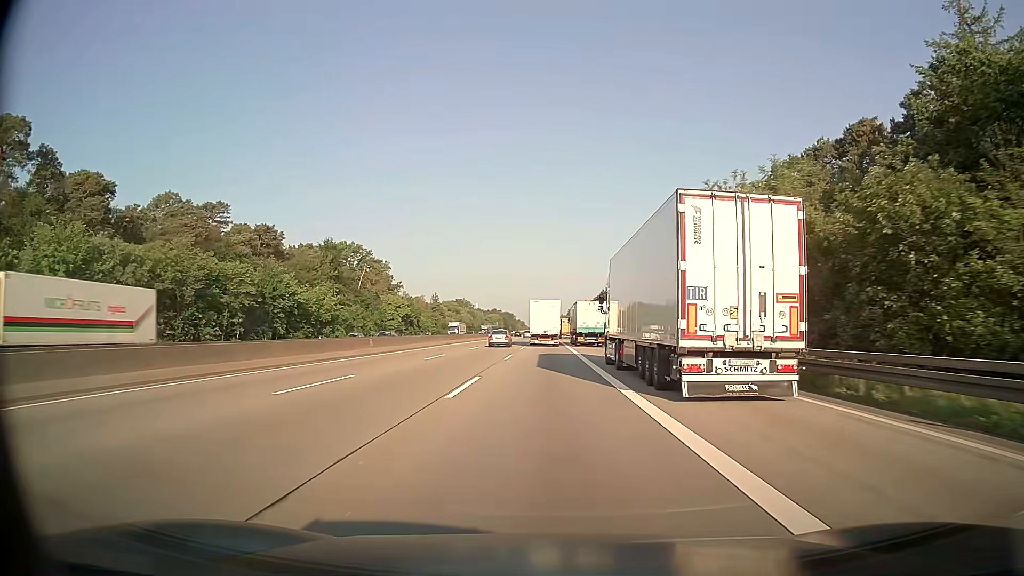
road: motorway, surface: asphalt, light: Day
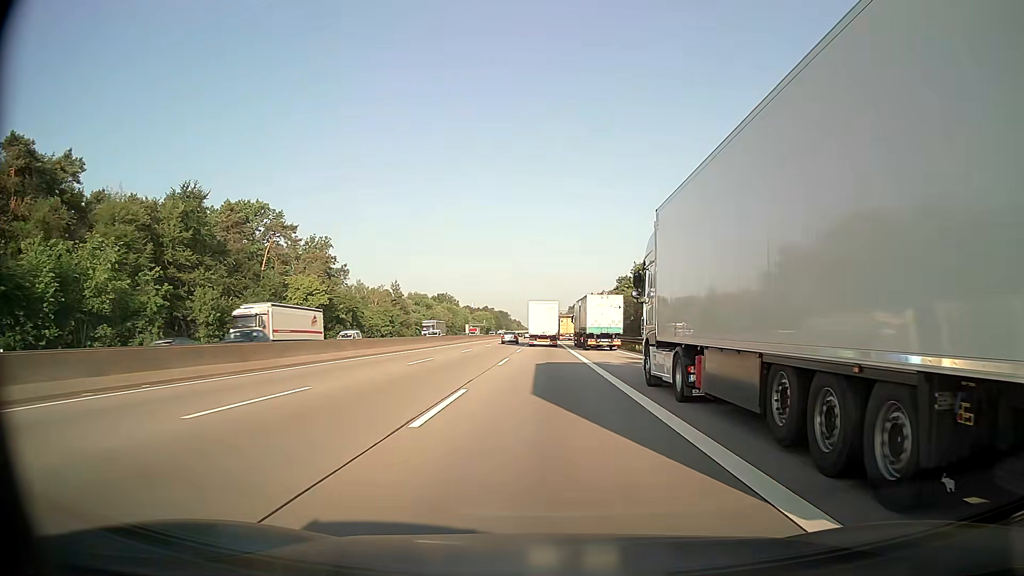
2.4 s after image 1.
(0.0, +58.3) m; 0°
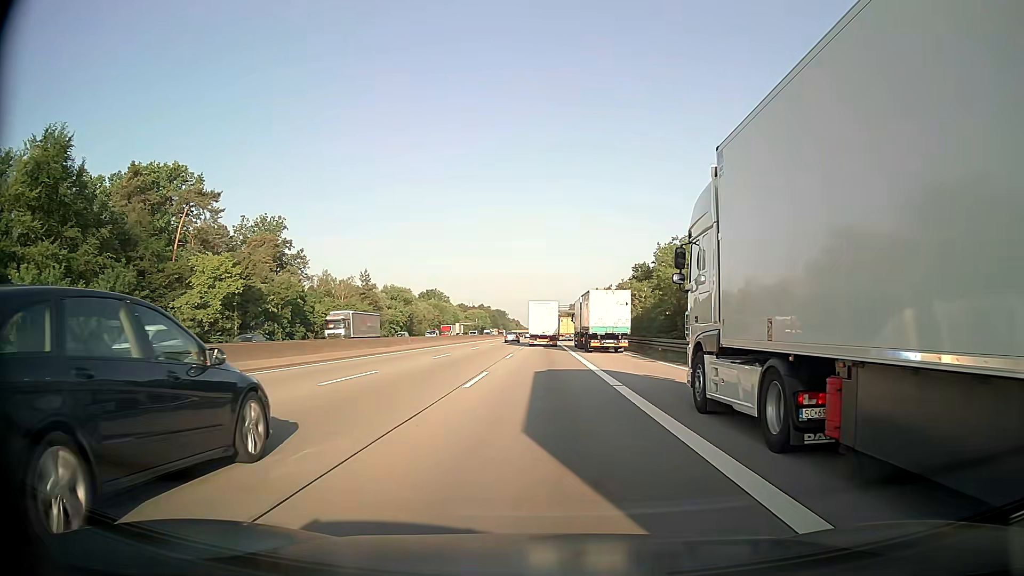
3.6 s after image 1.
(+0.1, +29.2) m; 0°
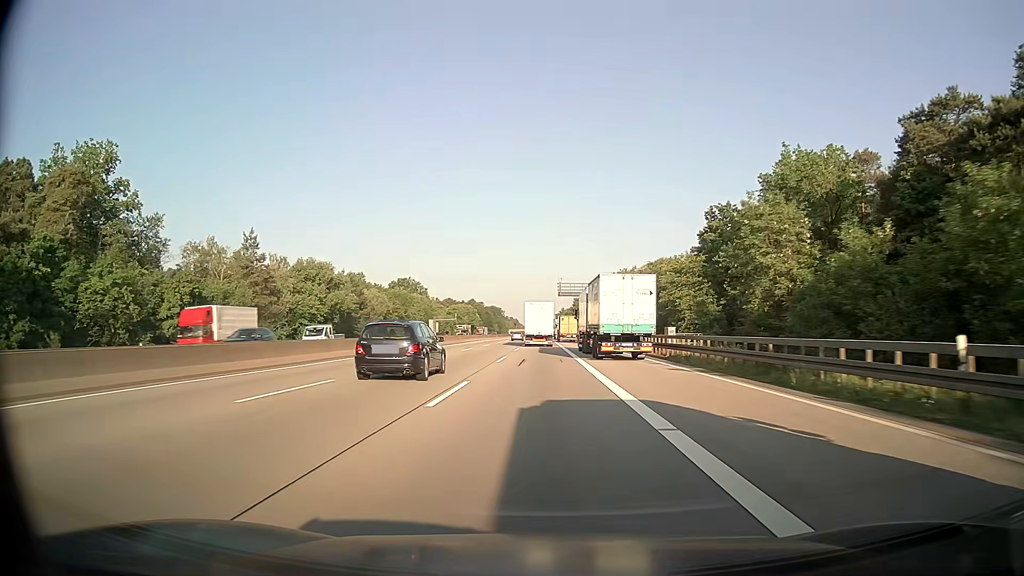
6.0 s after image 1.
(0.0, +58.5) m; 0°
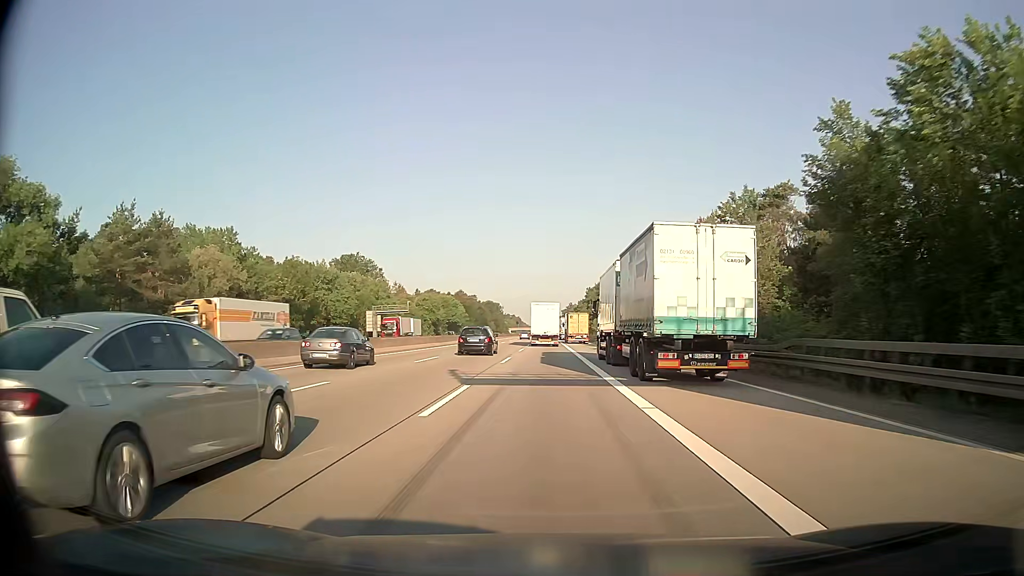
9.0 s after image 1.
(-0.5, +73.4) m; -1°
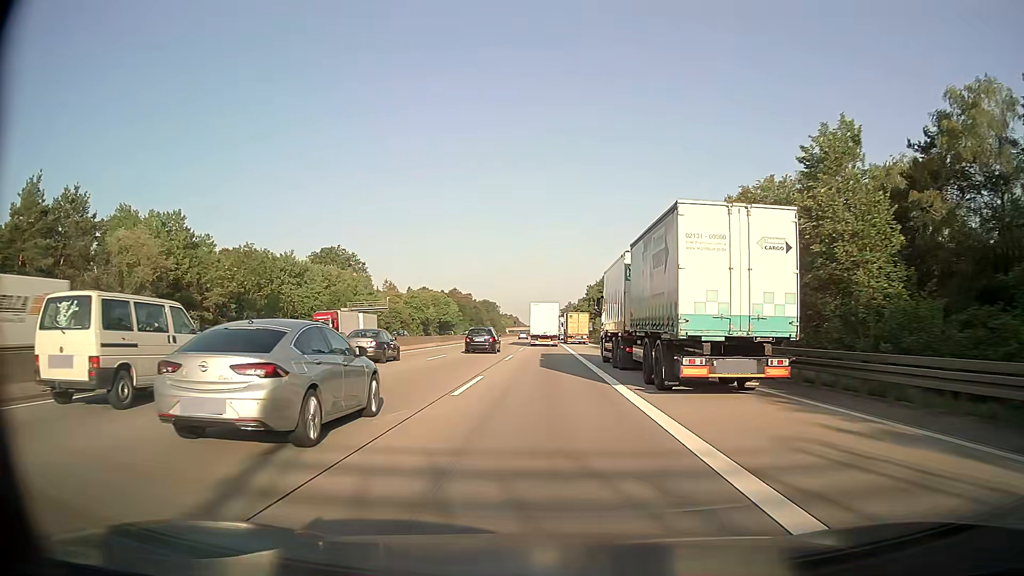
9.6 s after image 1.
(0.0, +14.7) m; 0°
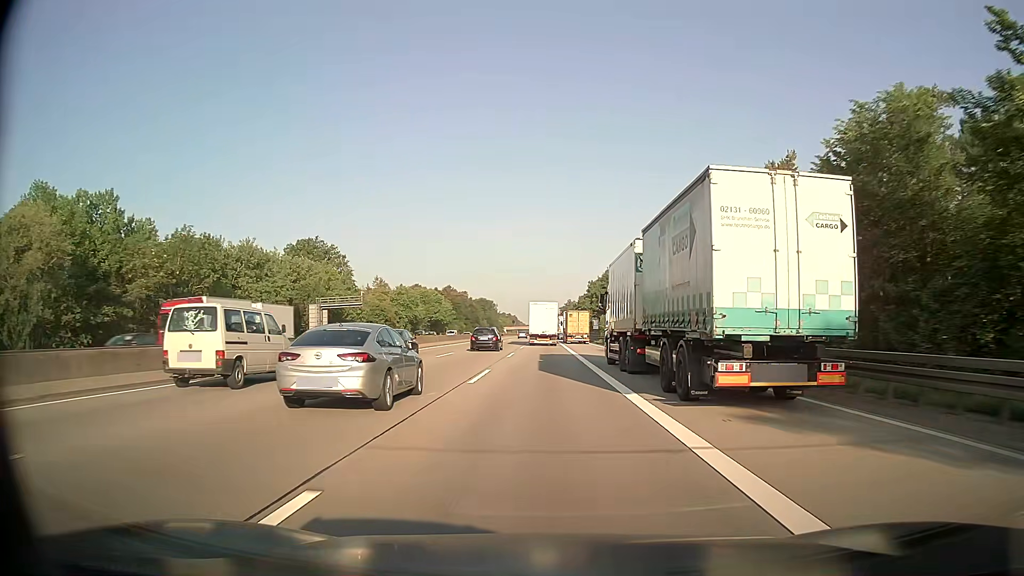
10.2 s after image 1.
(+0.1, +14.7) m; 0°
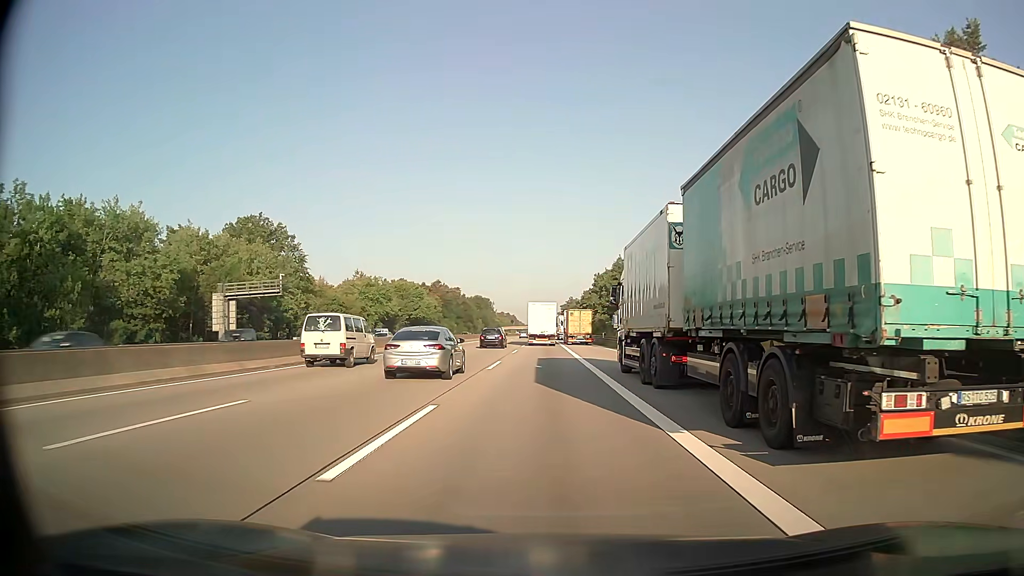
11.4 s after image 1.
(0.0, +29.6) m; 0°
(0, +10) (0, +20) (0, +30) (0, +40) (0, +50) (0, +60) (0, +70) (0, +80) (0, +90) (0, +100) m
